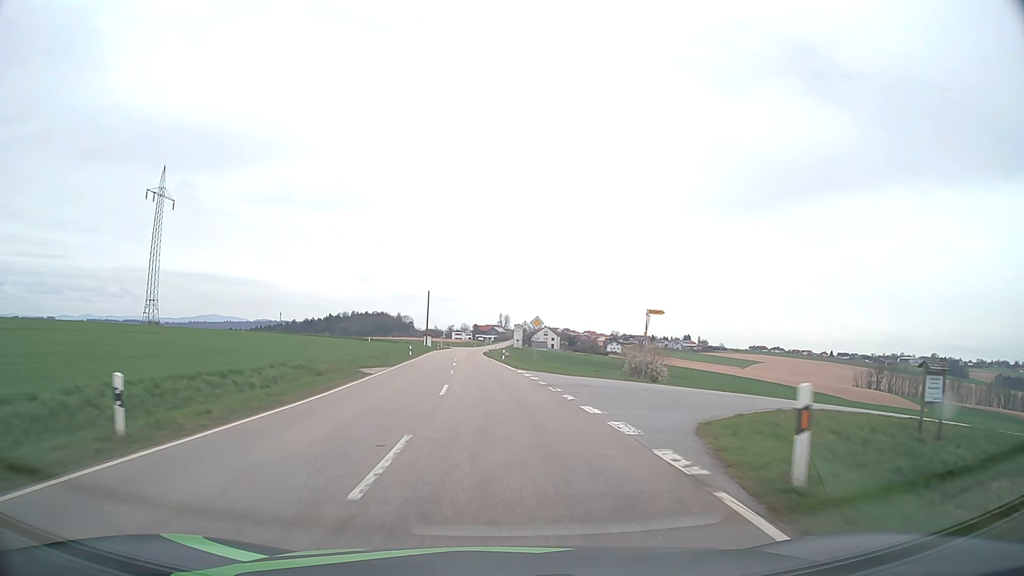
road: tertiary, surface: asphalt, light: Day
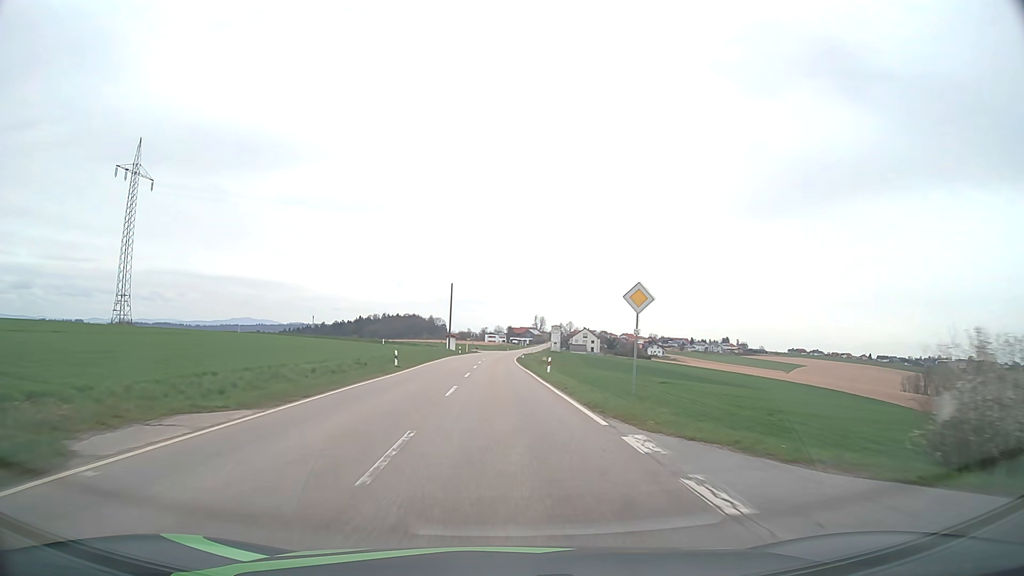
(-0.6, +23.1) m; -3°
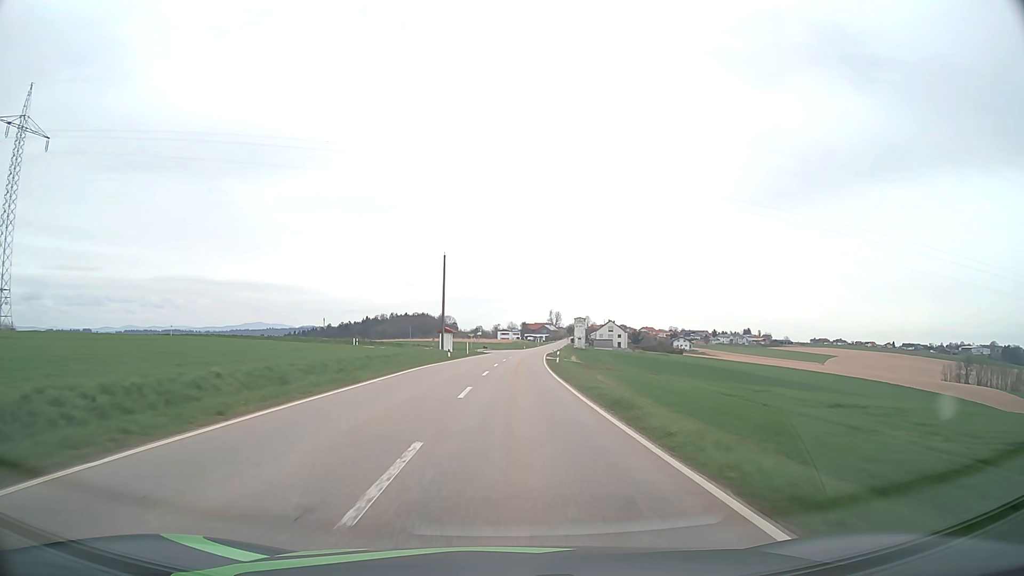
(-0.7, +36.1) m; -1°
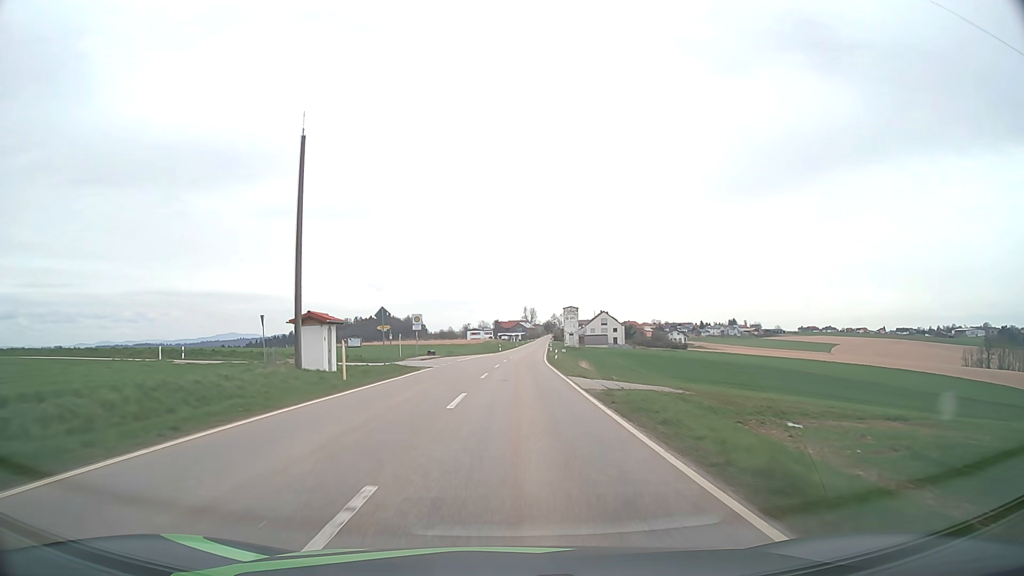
(+0.7, +49.4) m; +2°
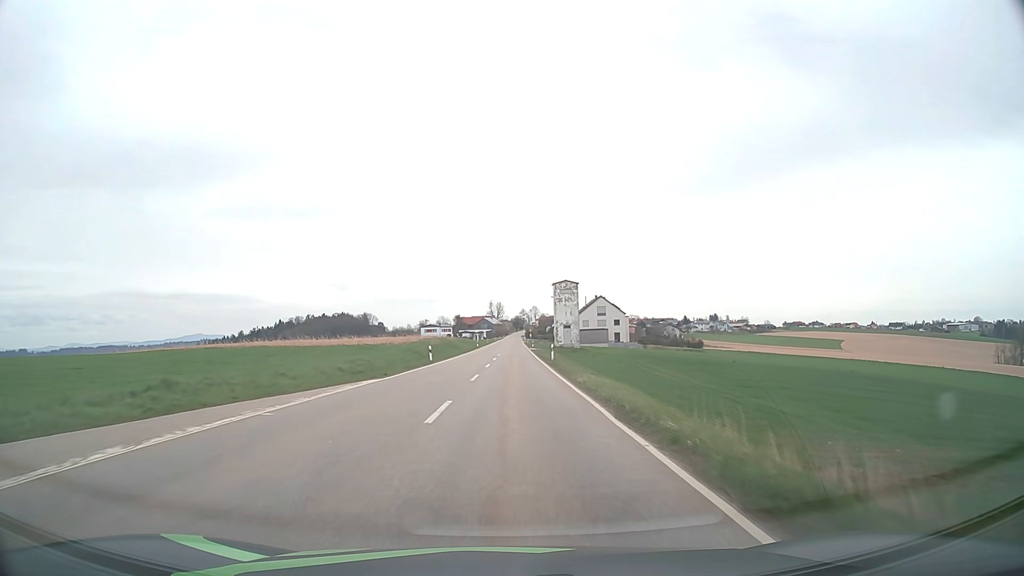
(+1.8, +61.1) m; +3°
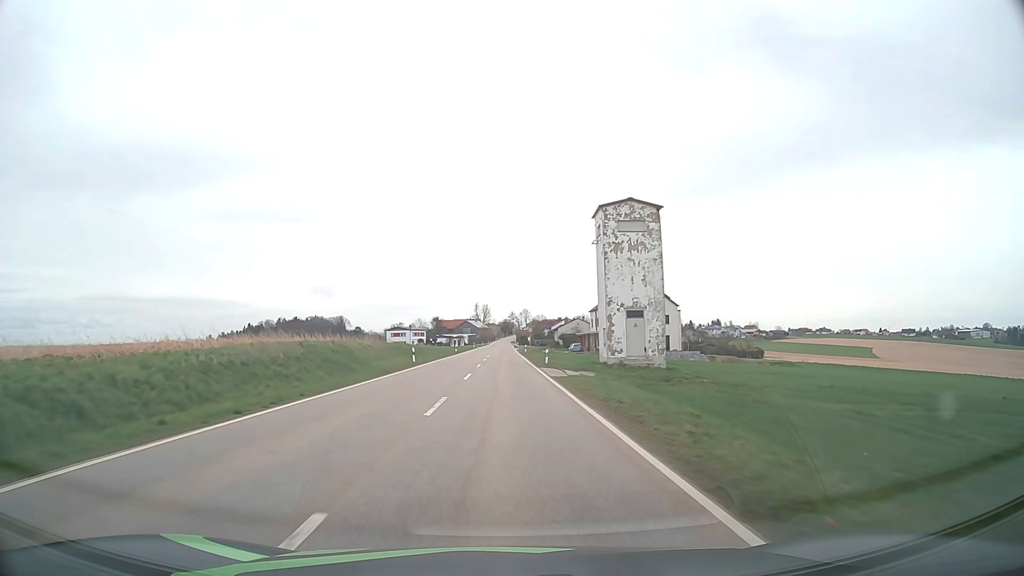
(+0.7, +56.8) m; +1°
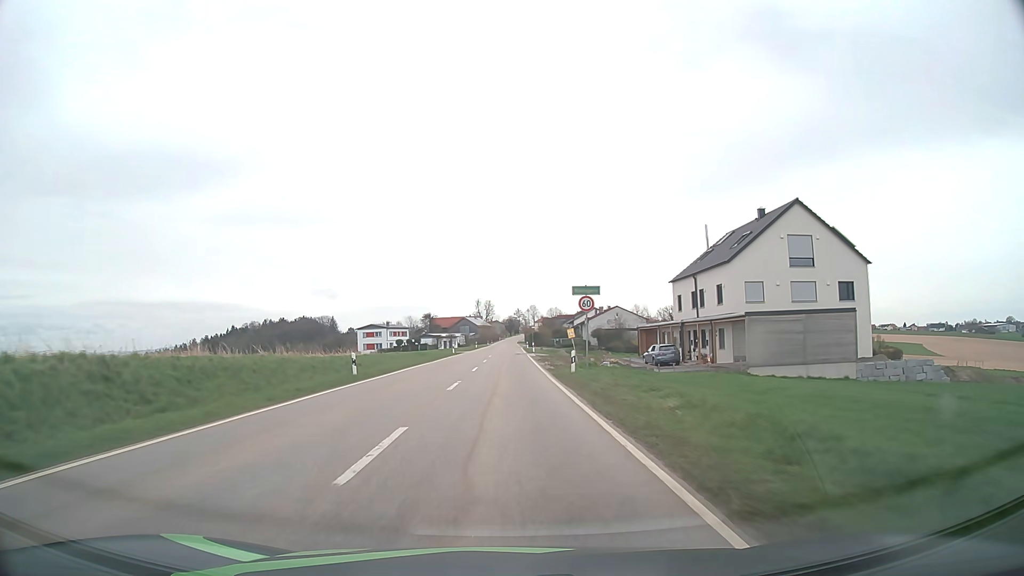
(+0.1, +53.3) m; 0°
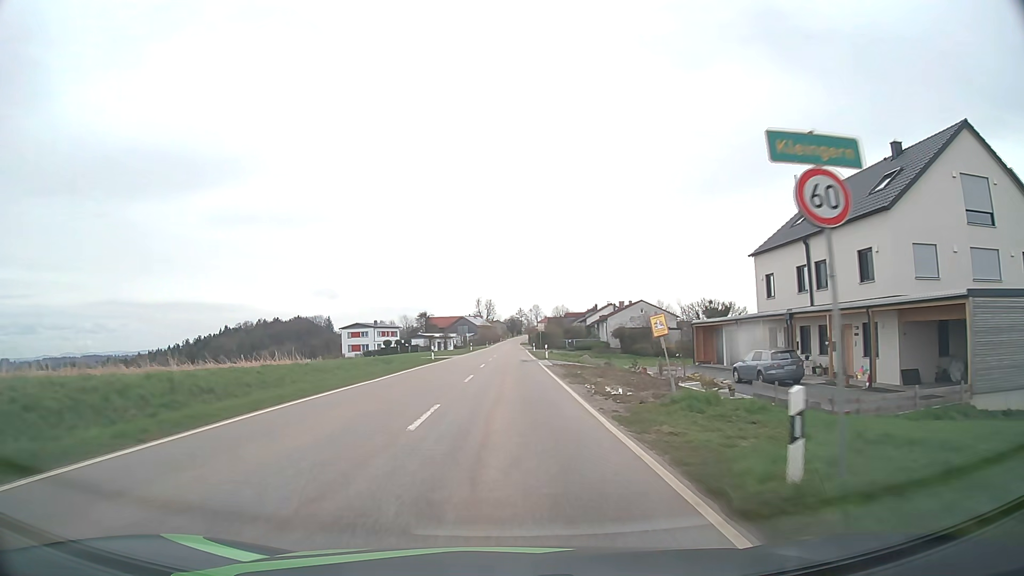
(0.0, +19.3) m; 0°
(0, +10) (0, +20) (0, +30) (0, +40) (0, +50) (0, +60) (0, +70) (0, +80) (0, +90) (0, +100) m
